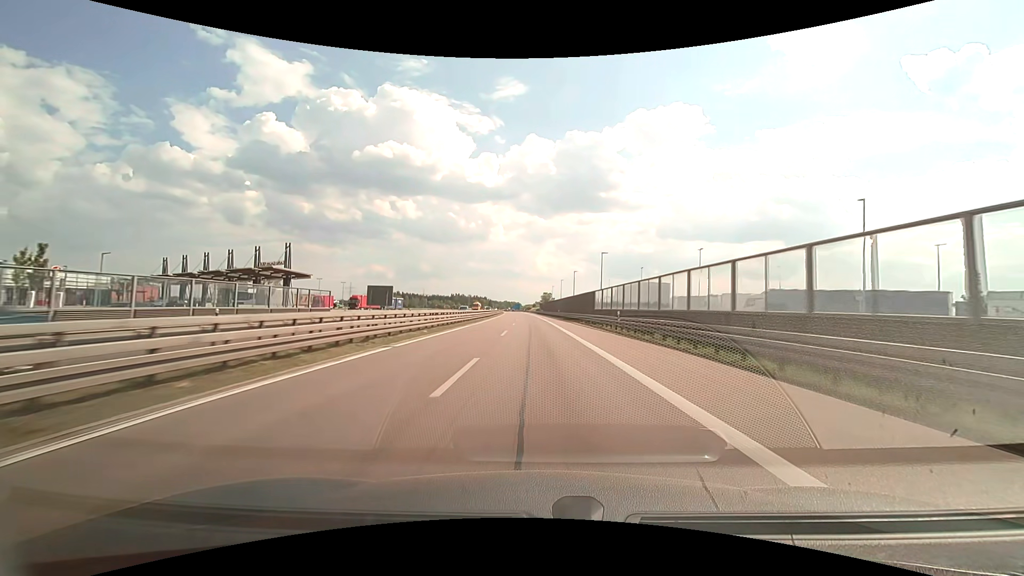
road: motorway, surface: asphalt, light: Day
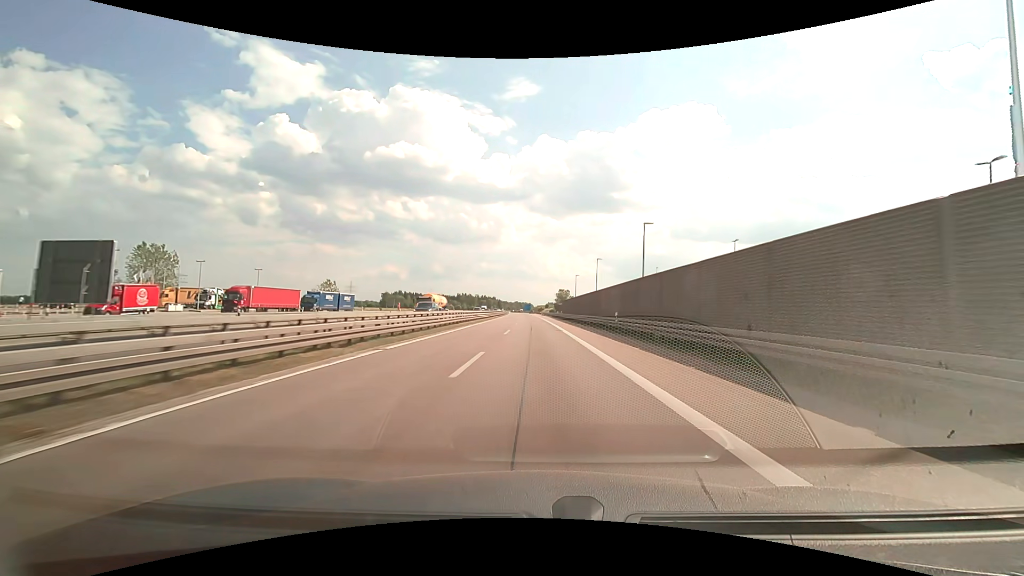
(-0.6, +51.9) m; -1°
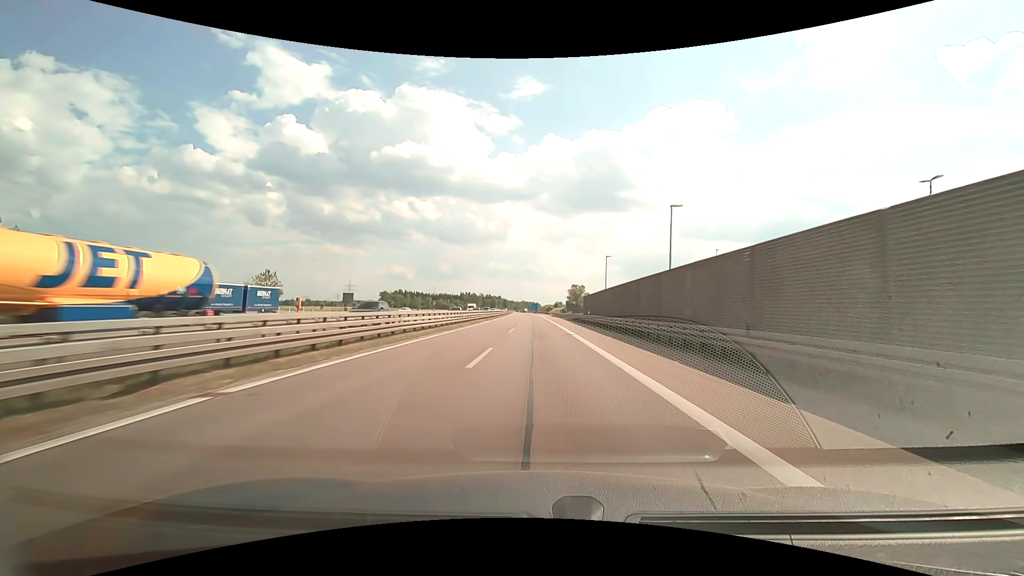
(-0.3, +34.5) m; -1°
(0, +10) (0, +20) (0, +30) (0, +40) (0, +50) (0, +60) (-1, +70) (-1, +80) (-1, +90) (-1, +100) m
